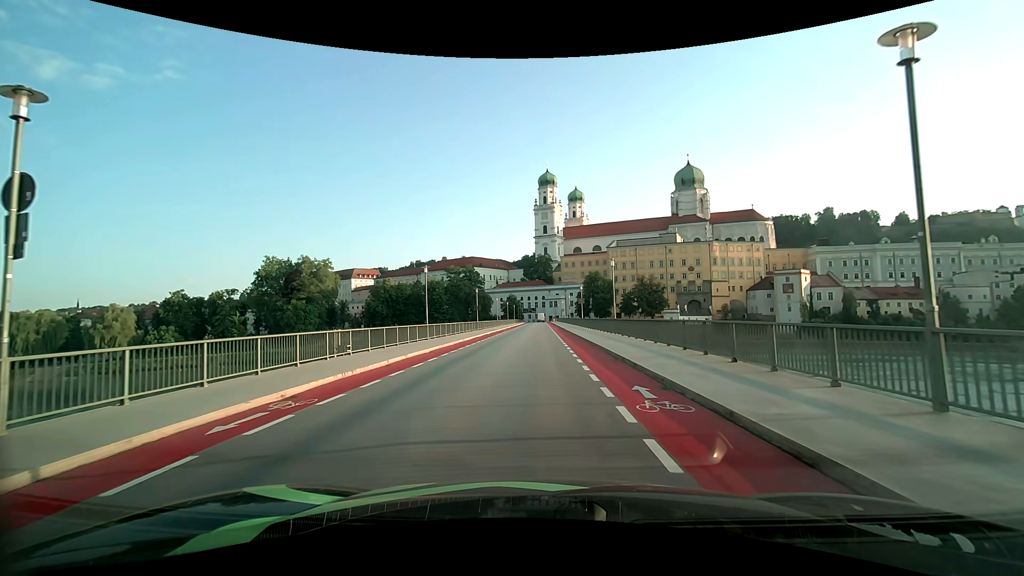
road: primary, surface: asphalt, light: Day
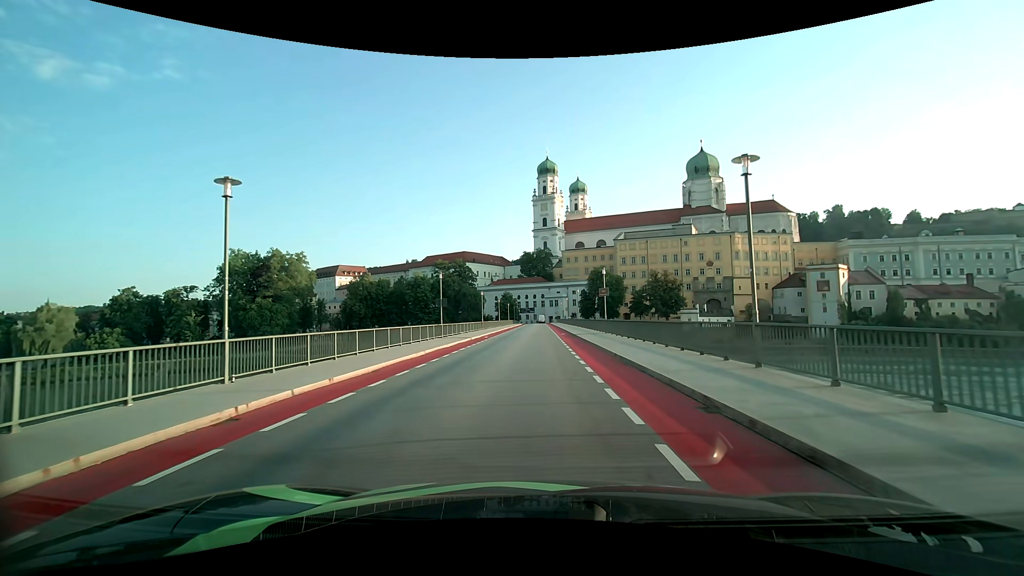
(-0.1, +21.2) m; 0°
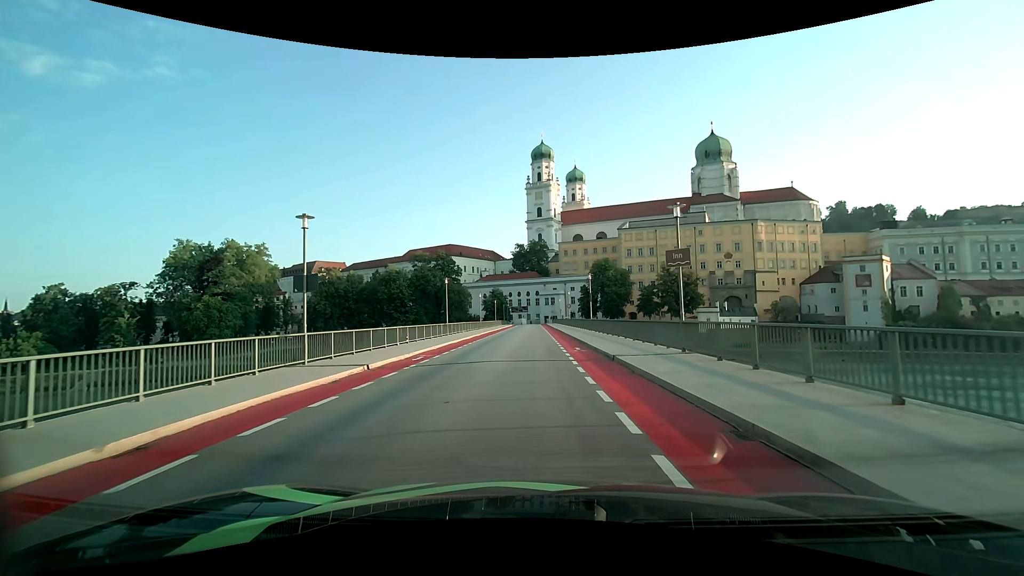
(+0.2, +21.2) m; +1°
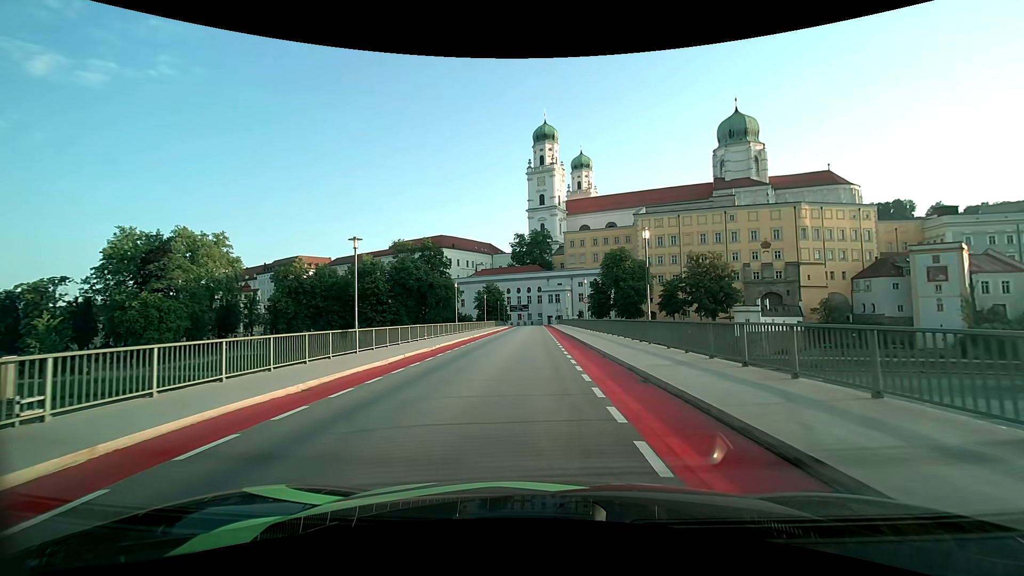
(0.0, +21.8) m; 0°
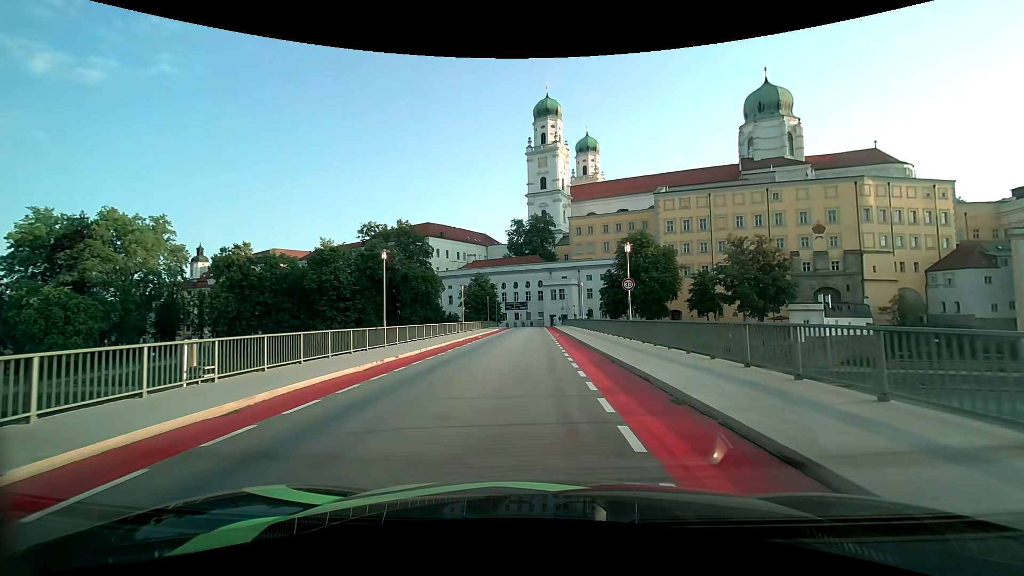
(0.0, +22.2) m; 0°
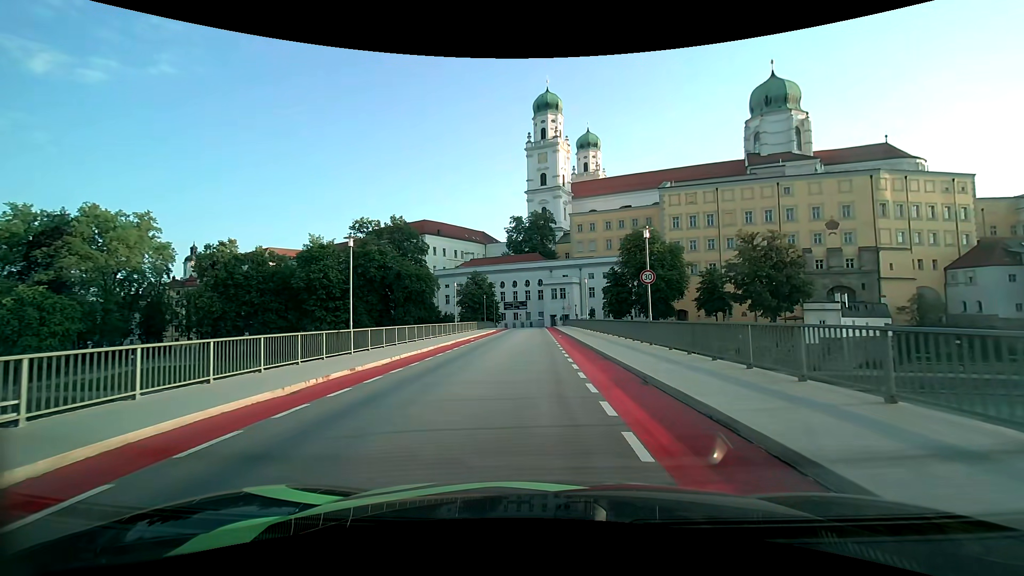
(0.0, +4.5) m; 0°
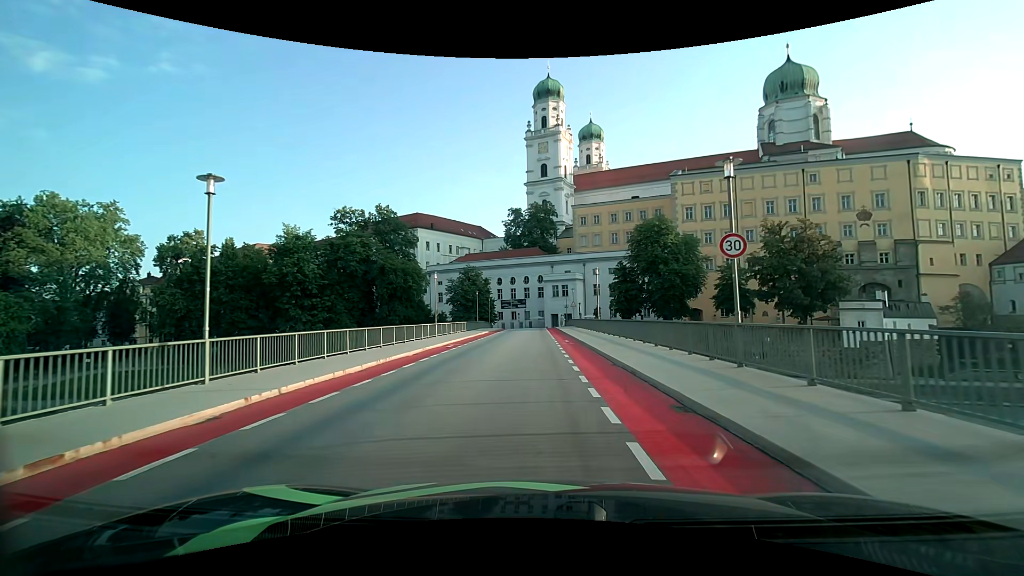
(0.0, +9.0) m; 0°
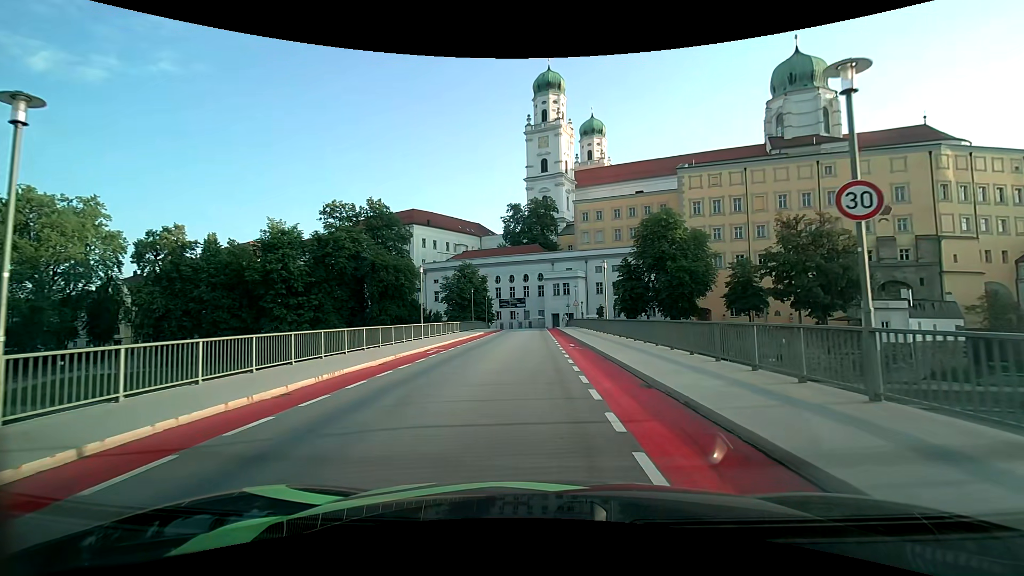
(0.0, +4.5) m; 0°
(0, +10) (0, +20) (0, +30) (0, +40) (0, +50) (0, +60) (0, +70) (0, +80) (-3, +89) (-11, +95) m
